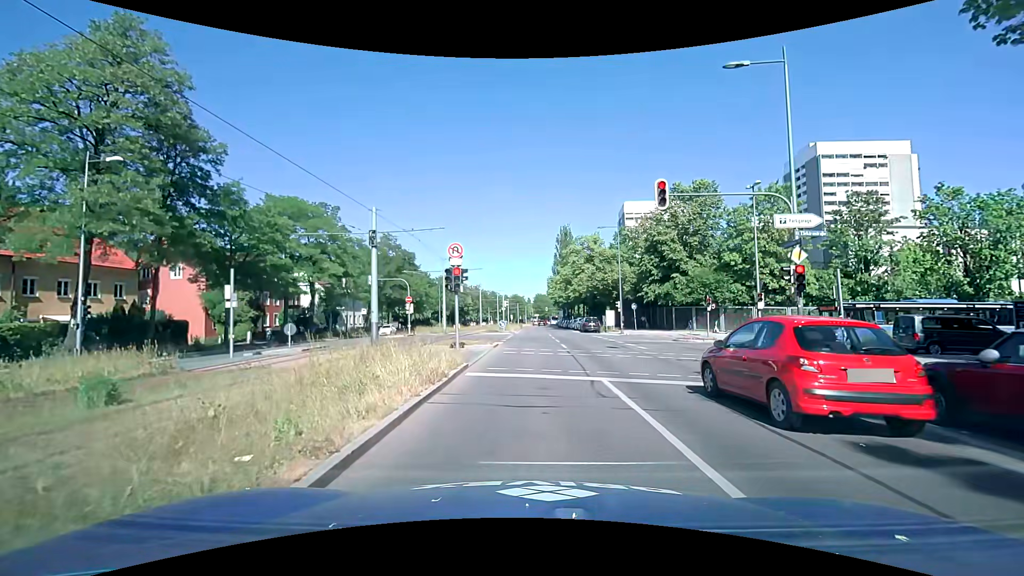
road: secondary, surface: asphalt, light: Day
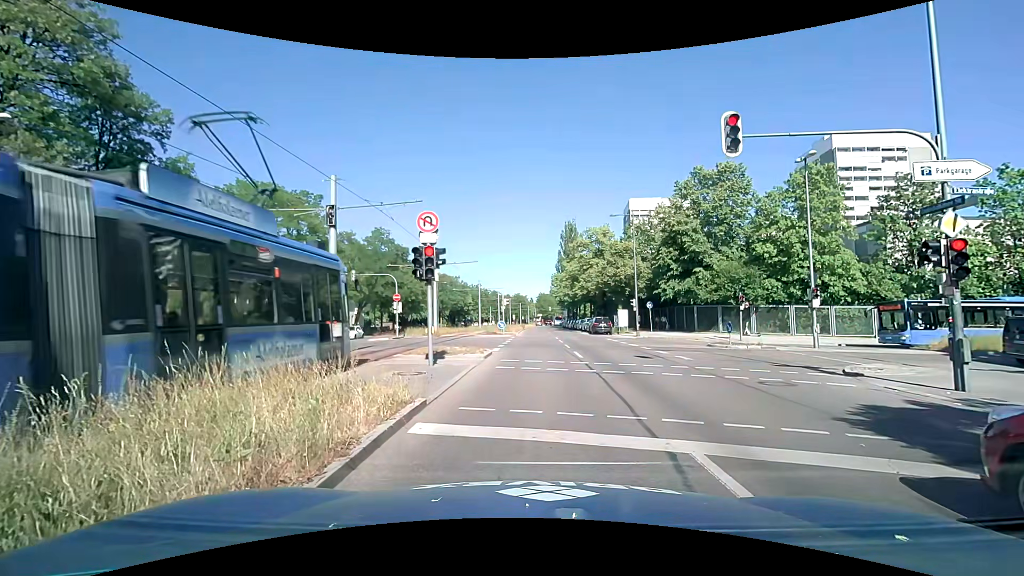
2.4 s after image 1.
(0.0, +5.4) m; -1°
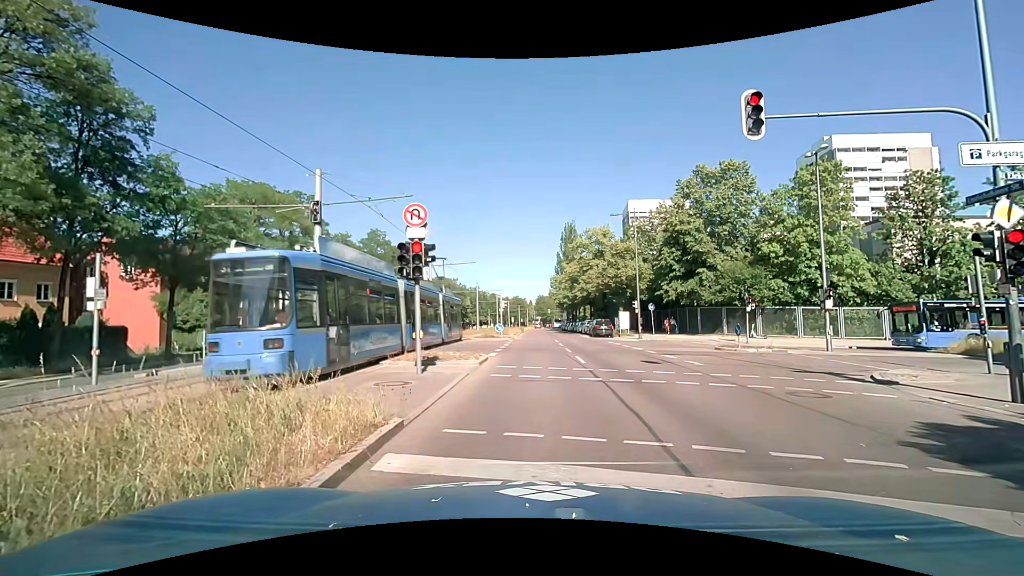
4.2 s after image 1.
(0.0, +1.3) m; 0°
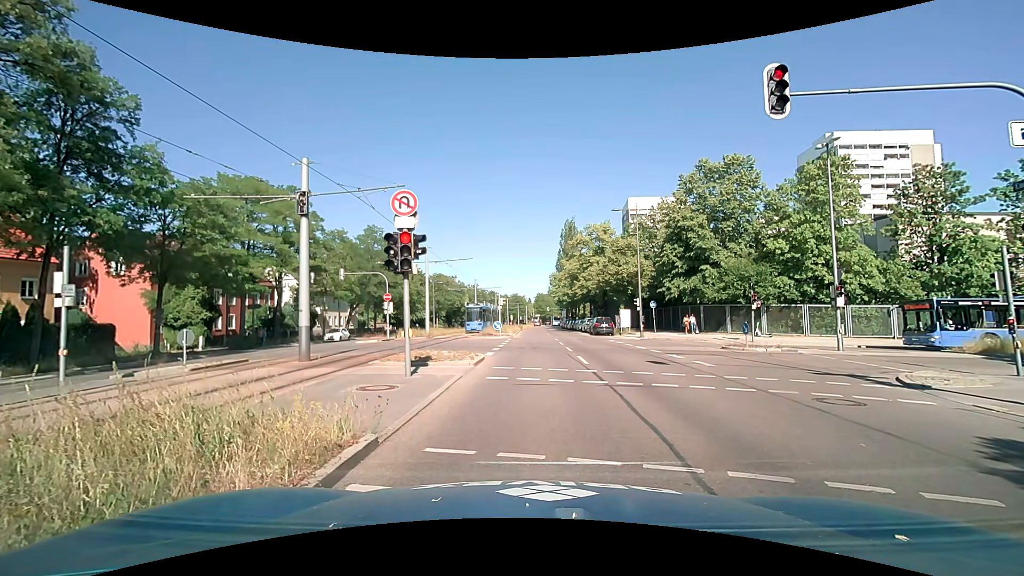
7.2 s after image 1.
(0.0, +1.0) m; 0°
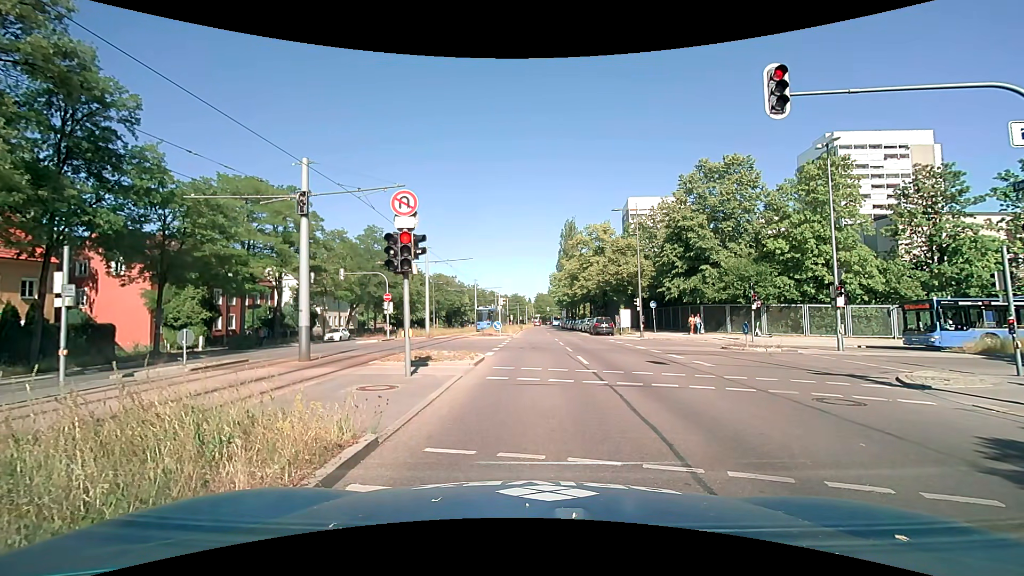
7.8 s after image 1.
(0.0, 0.0) m; 0°
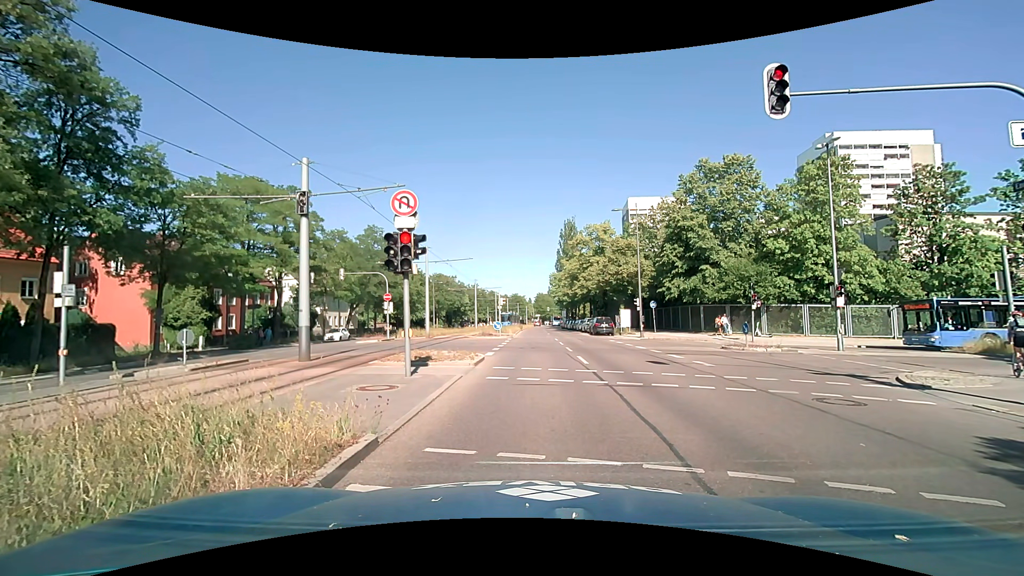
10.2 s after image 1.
(0.0, 0.0) m; 0°
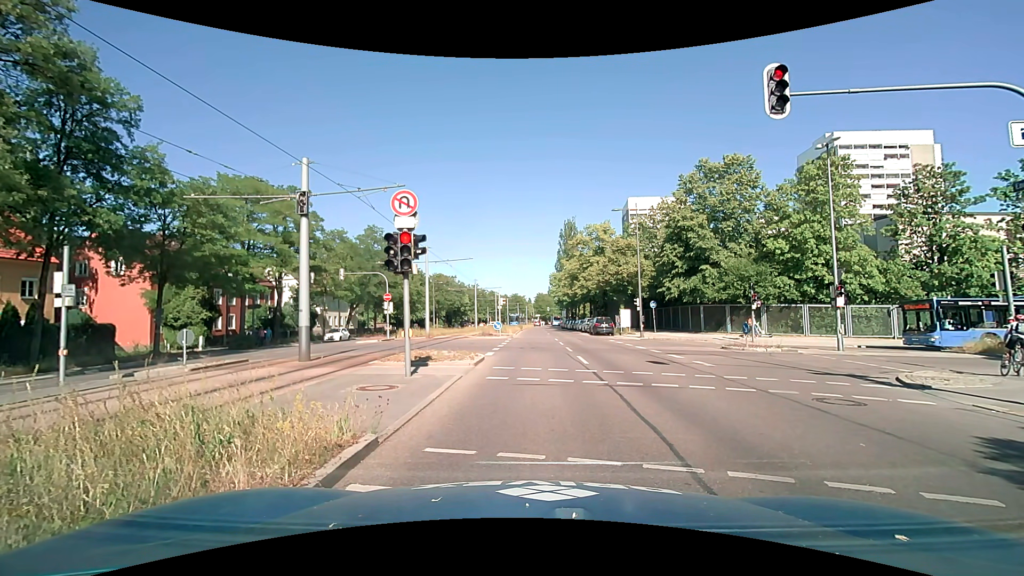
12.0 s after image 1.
(0.0, 0.0) m; 0°
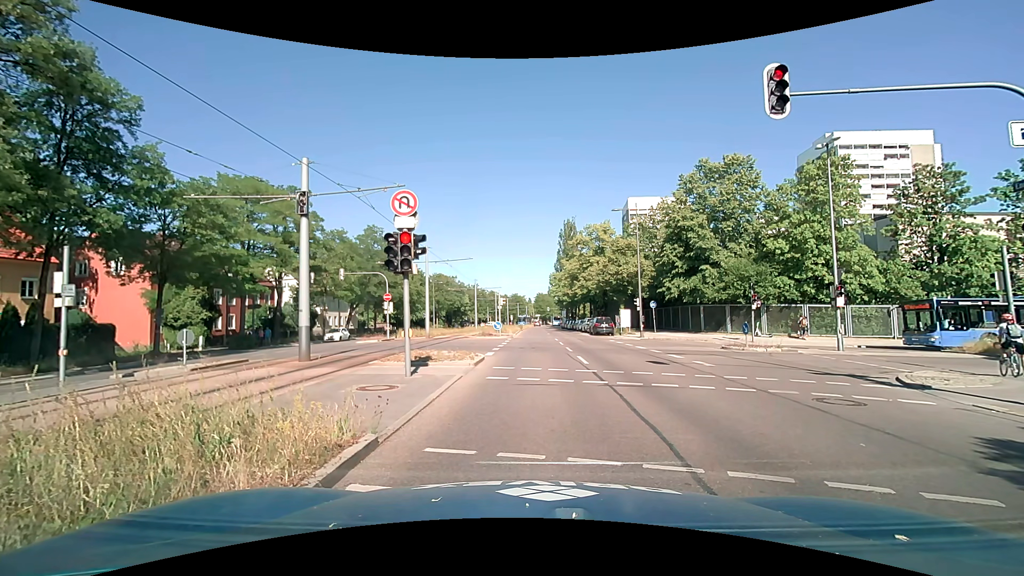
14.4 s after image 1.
(0.0, 0.0) m; 0°
(0, +10) (0, +20) (+1, +30) (+1, +40) (+1, +50) (+1, +60) (+1, +70) (+1, +80) (+2, +90) (+2, +100) m
